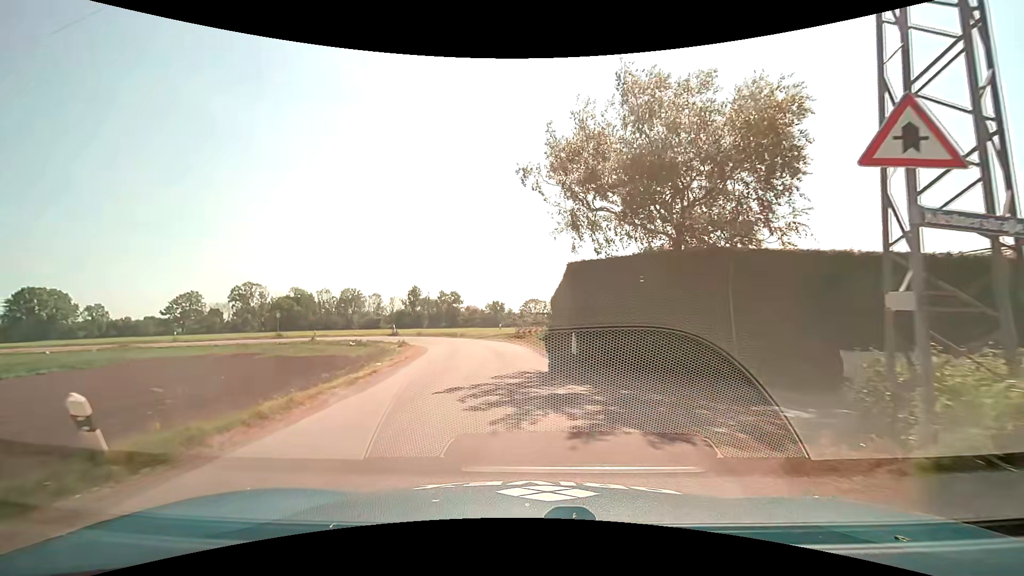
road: unclassified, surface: asphalt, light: Day
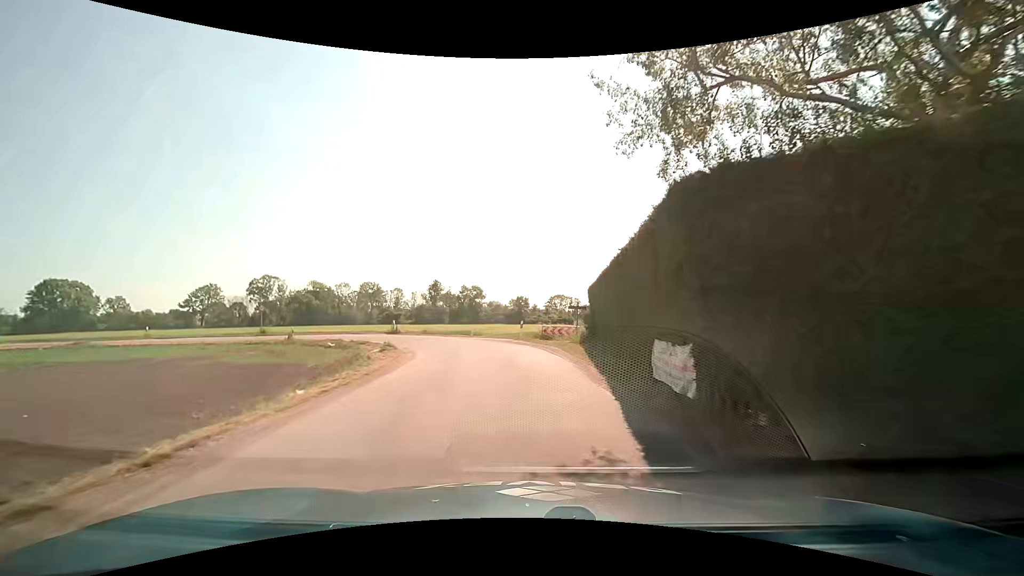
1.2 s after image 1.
(-0.2, +9.1) m; -3°
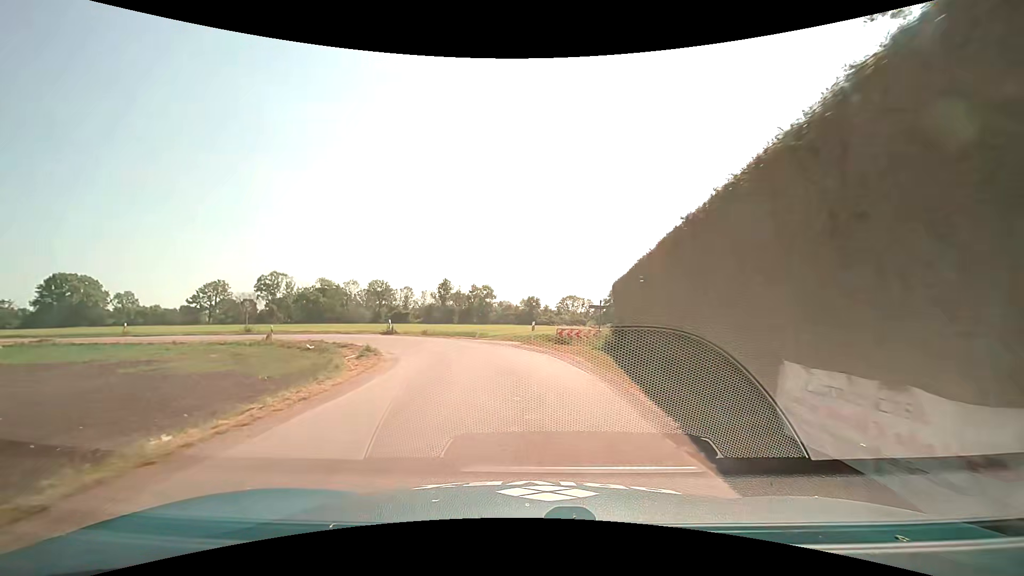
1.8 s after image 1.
(-0.1, +4.6) m; -2°
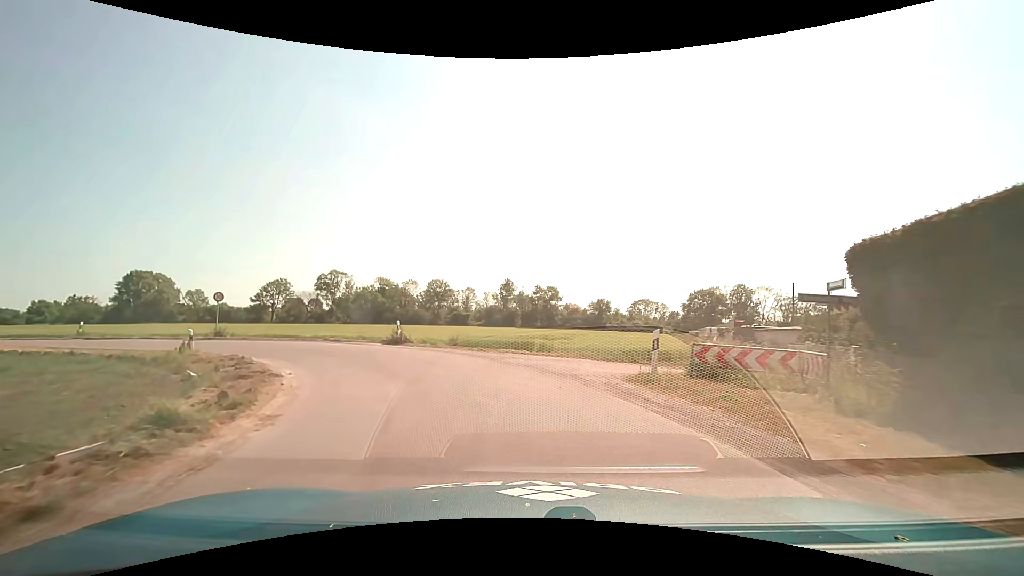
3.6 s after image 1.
(-0.6, +13.9) m; -6°
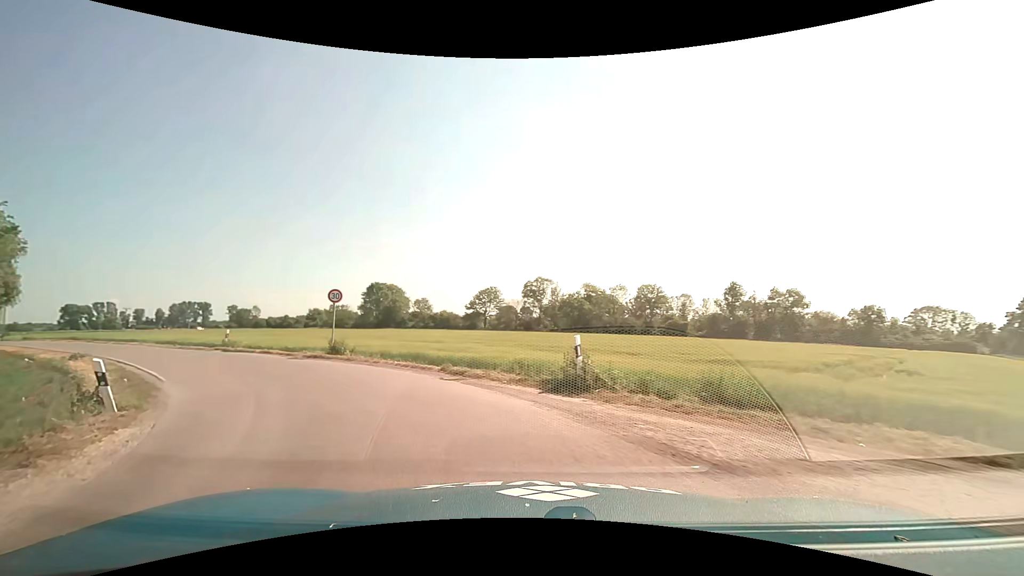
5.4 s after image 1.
(-2.2, +13.6) m; -23°
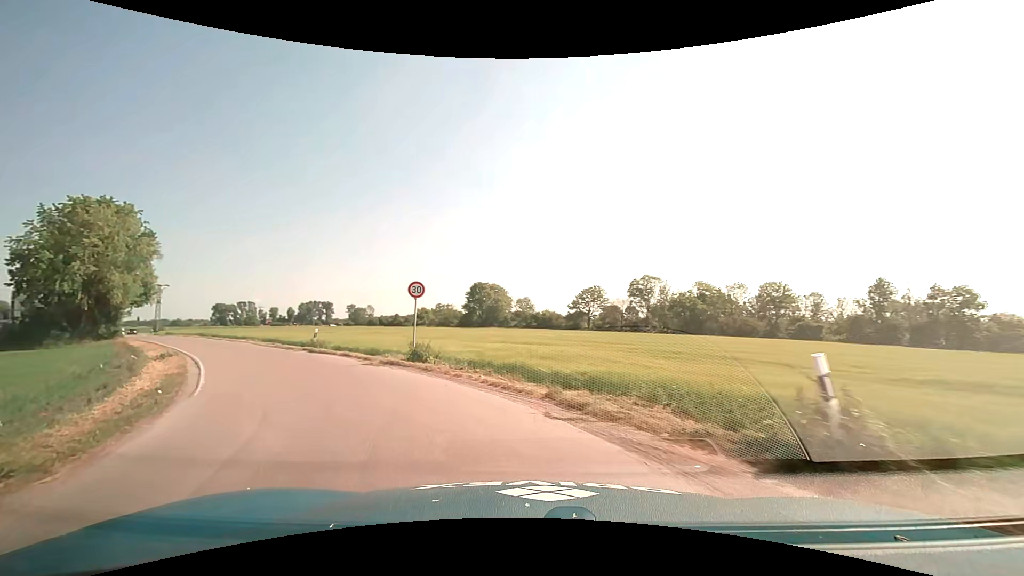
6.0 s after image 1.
(-0.5, +4.5) m; -12°
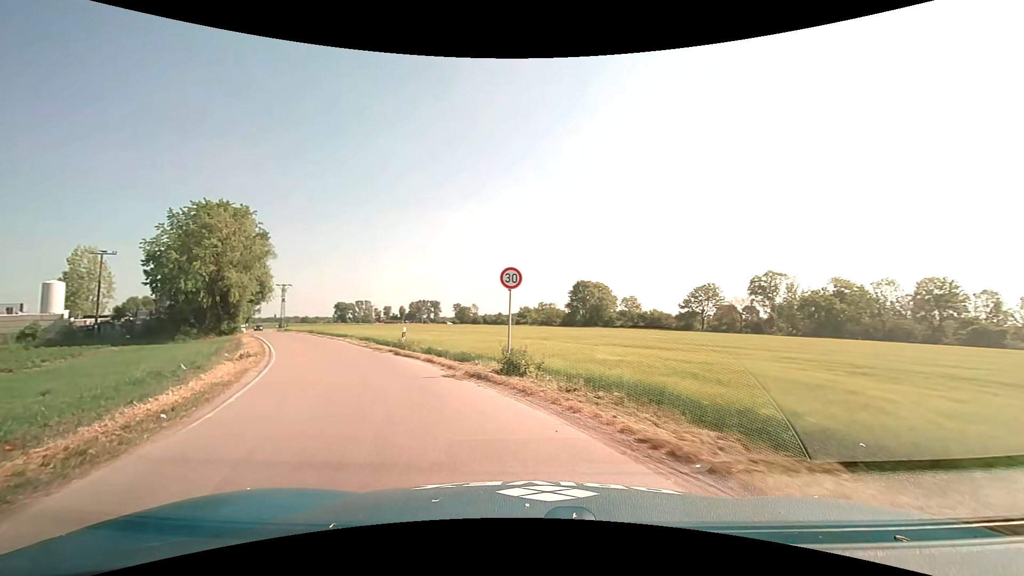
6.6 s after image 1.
(-0.5, +4.5) m; -12°
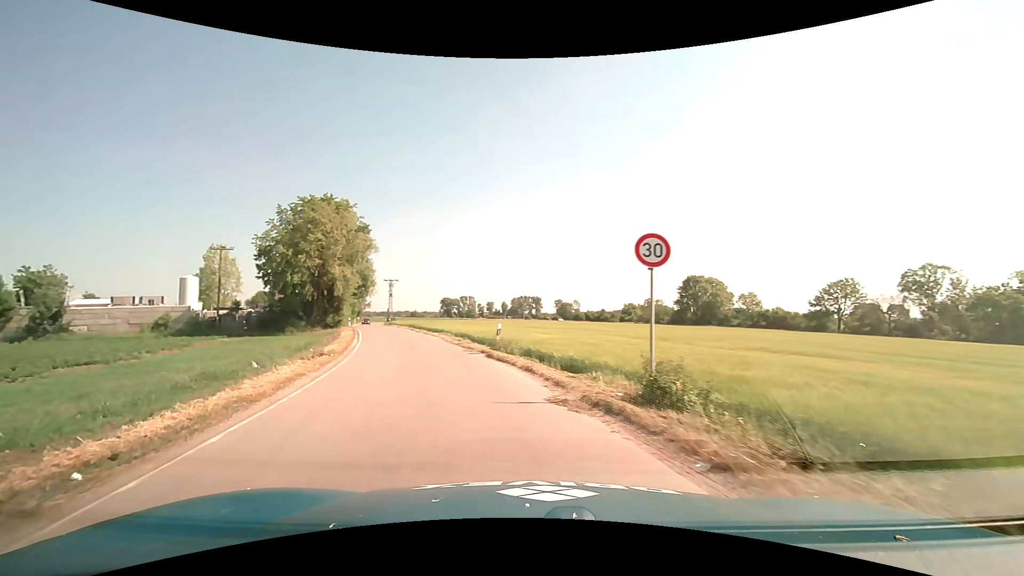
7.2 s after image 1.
(-0.5, +4.5) m; -12°
(-1, +10) (-3, +20) (-5, +29) (-9, +39) (-12, +48) (-15, +58) (-19, +67) (-22, +77) (-25, +86) (-28, +96) m
